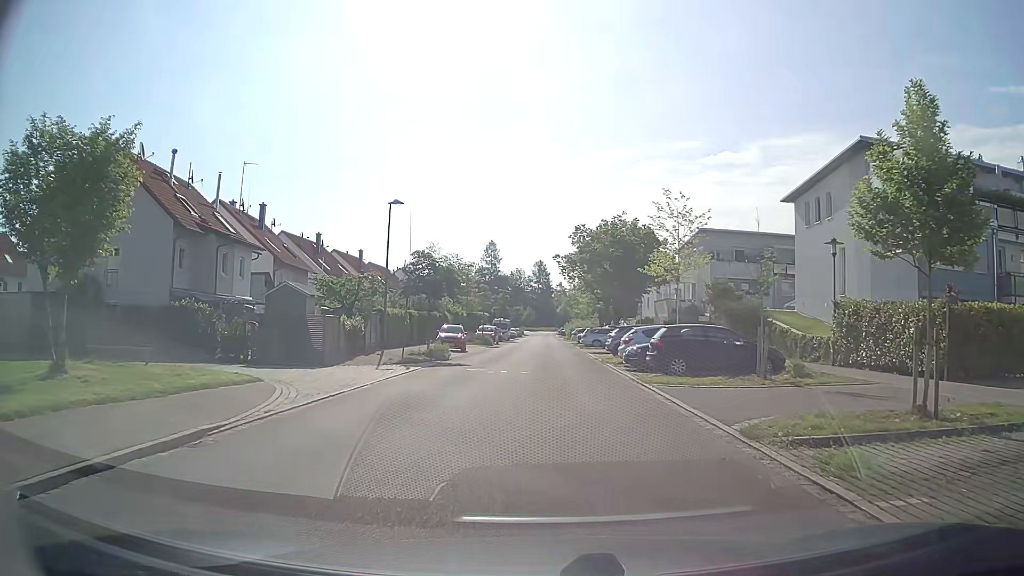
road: residential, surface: asphalt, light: Day
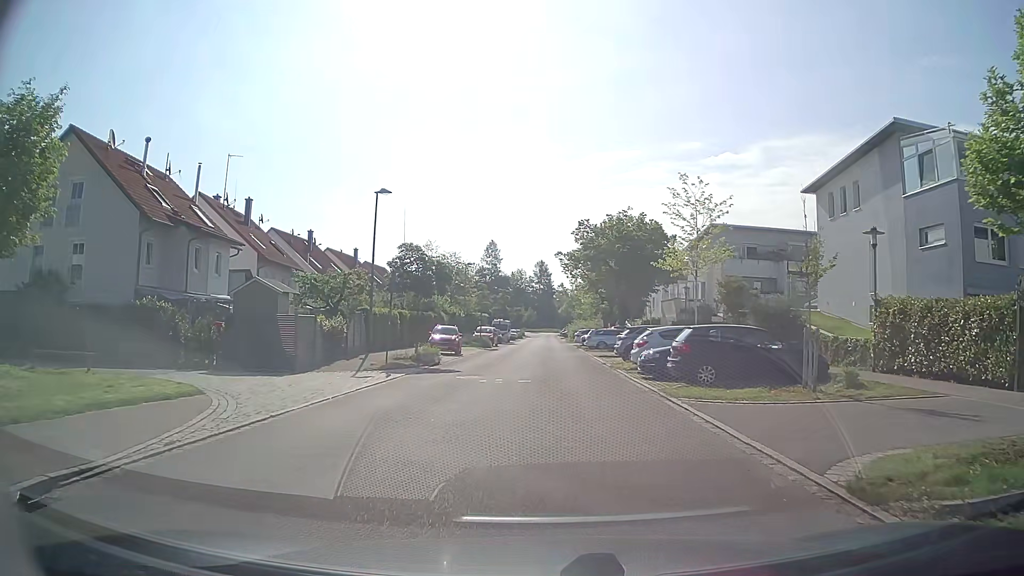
(-0.1, +3.2) m; -1°
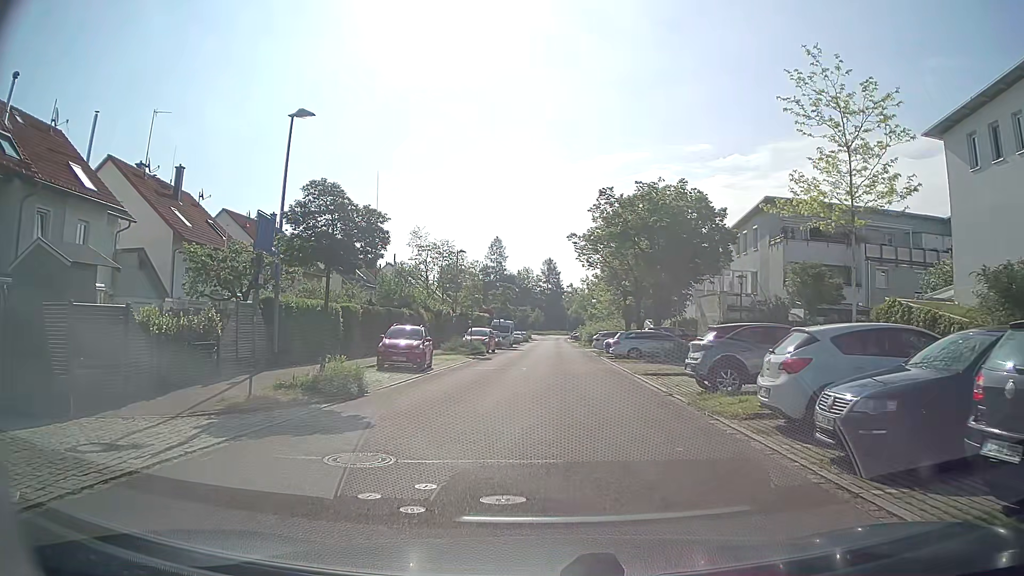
(-0.2, +12.5) m; -1°
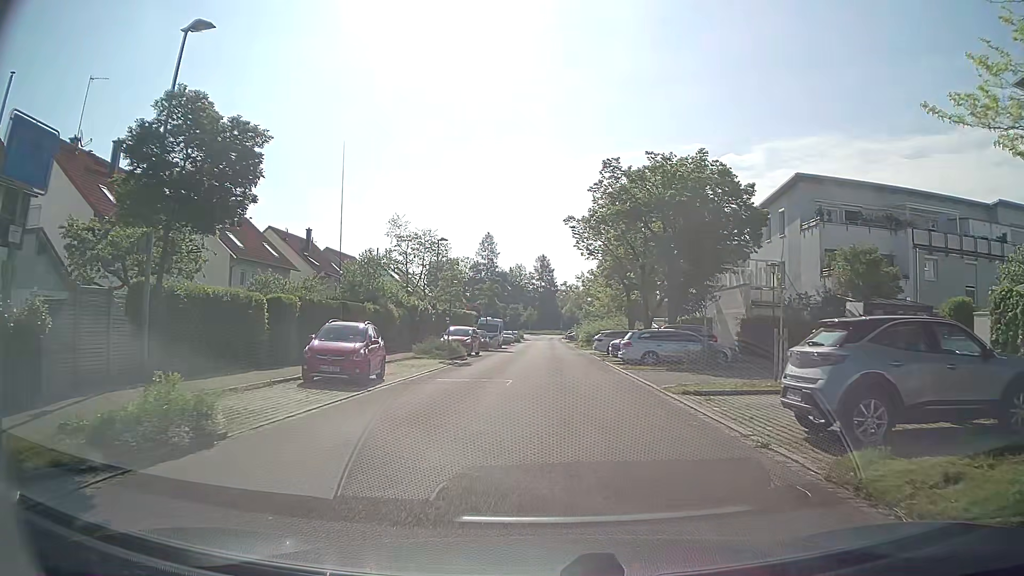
(0.0, +6.8) m; 0°
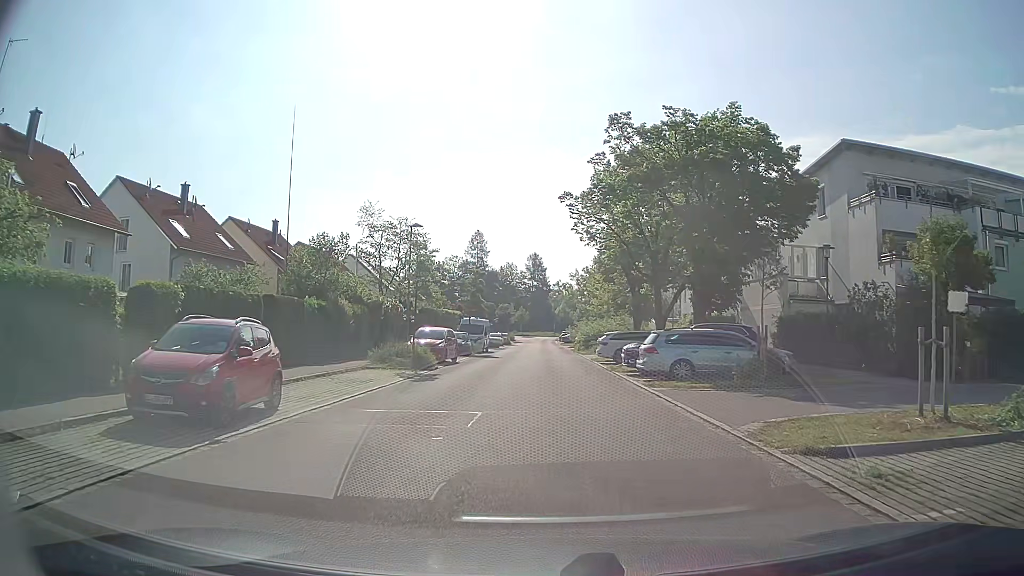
(+0.1, +7.3) m; +1°
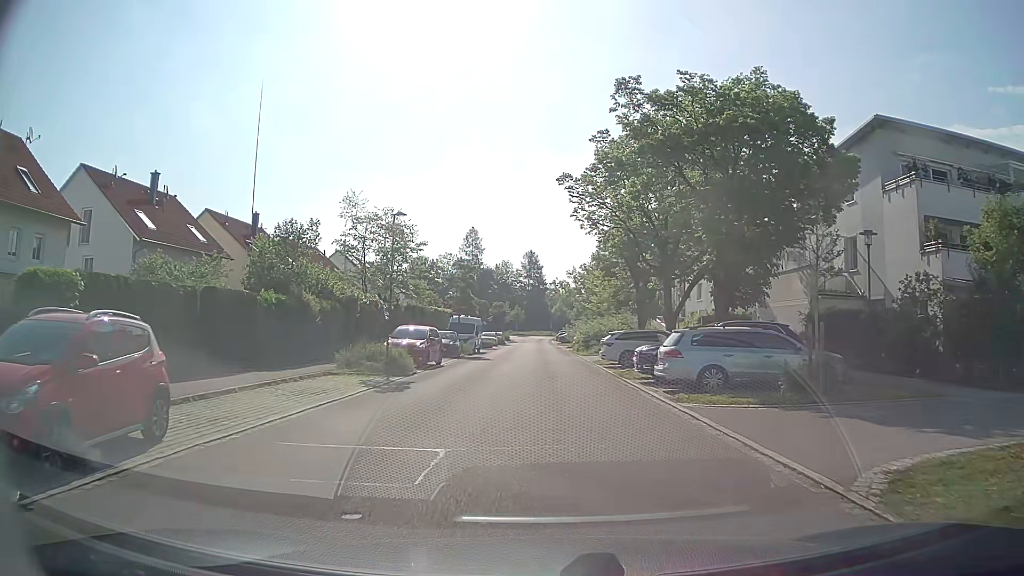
(0.0, +3.8) m; 0°
